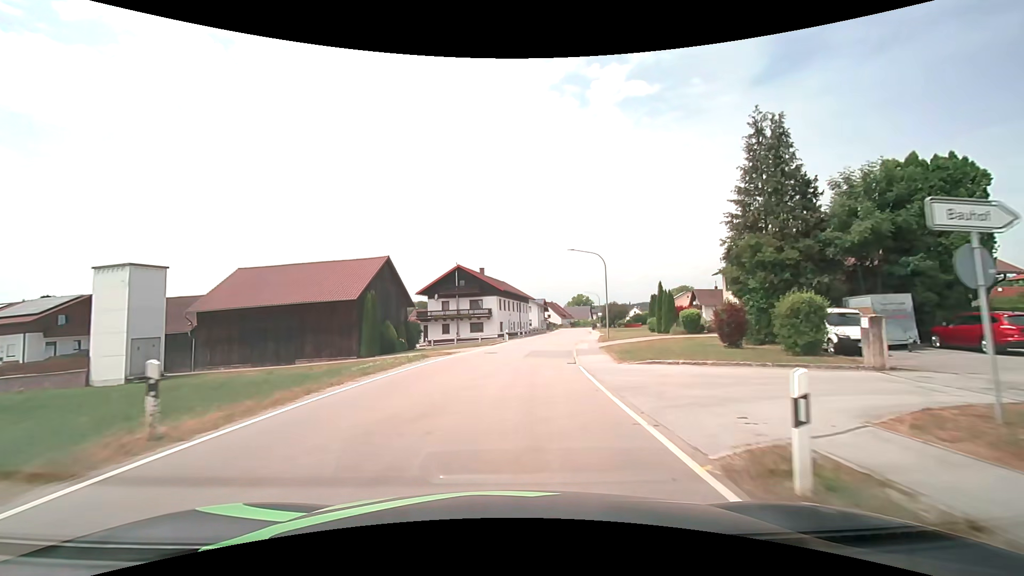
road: secondary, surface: asphalt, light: Day
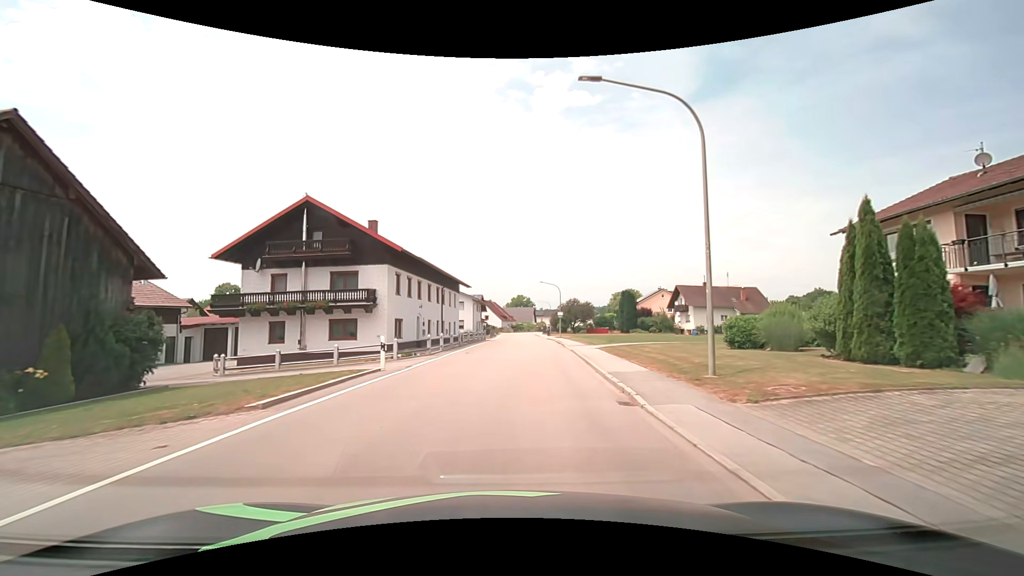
(+1.5, +28.8) m; +8°
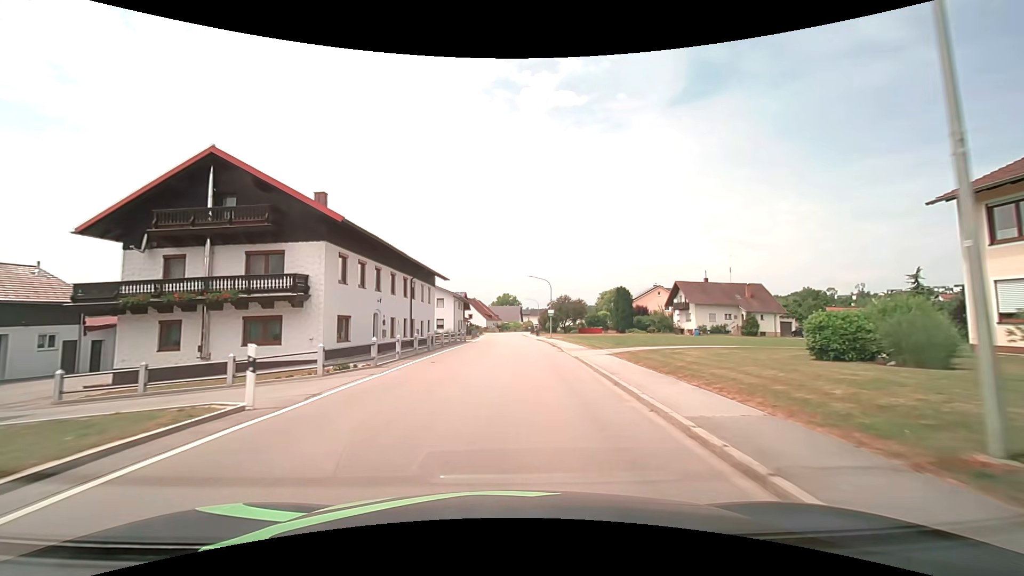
(+0.1, +7.2) m; +2°
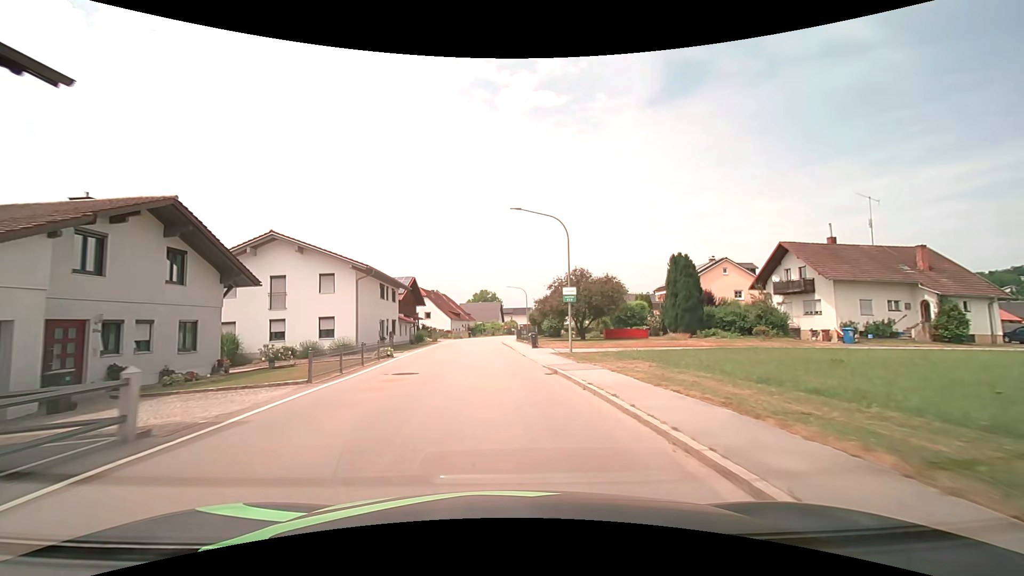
(+1.1, +35.2) m; +2°
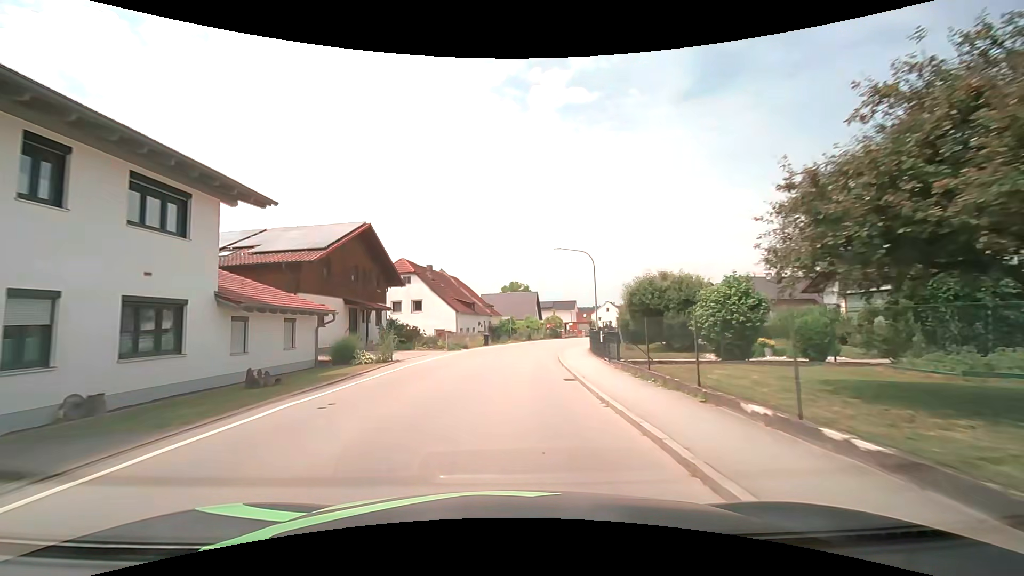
(-1.4, +33.8) m; -4°
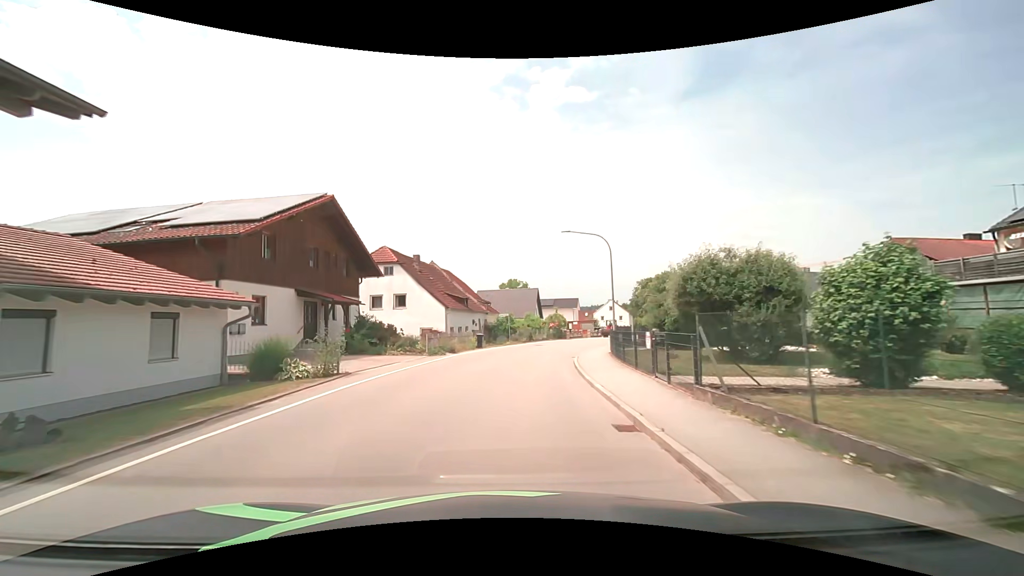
(0.0, +6.5) m; 0°
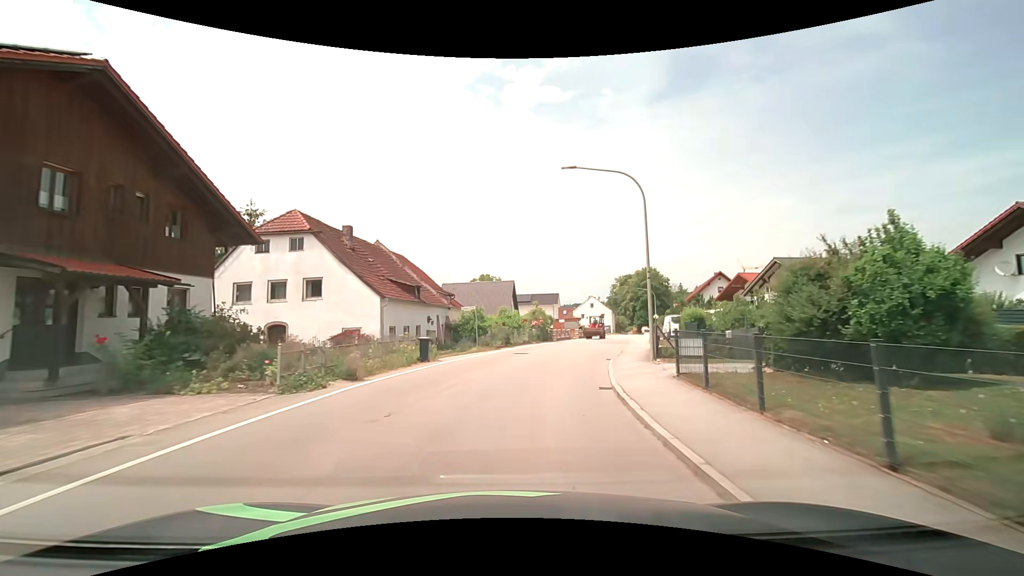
(+0.2, +12.6) m; +3°
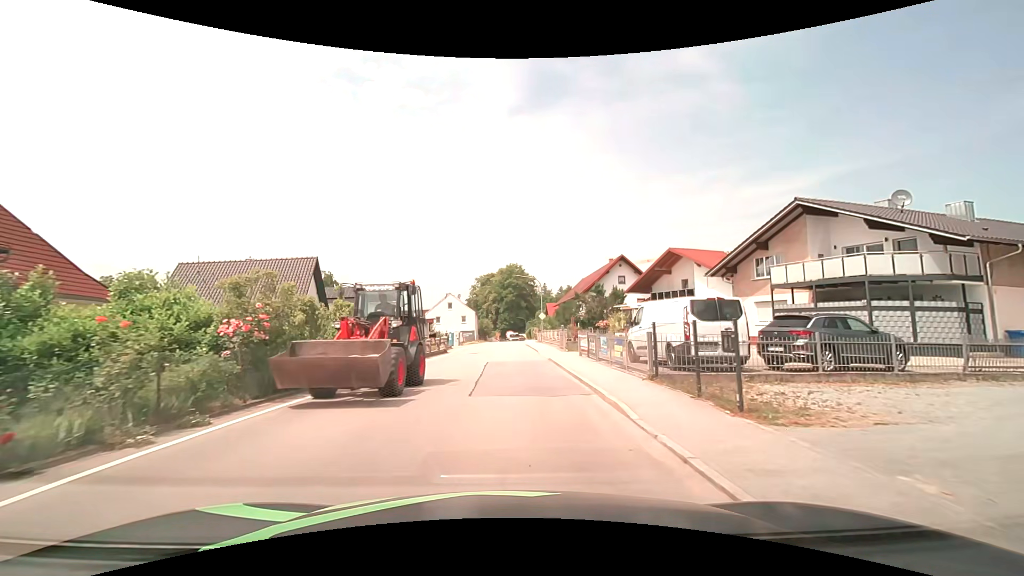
(+3.9, +27.5) m; +16°
(0, +10) (0, +20) (0, +30) (0, +40) (0, +50) (0, +60) (+1, +70) (+1, +80) (+2, +90) (+2, +100) m
